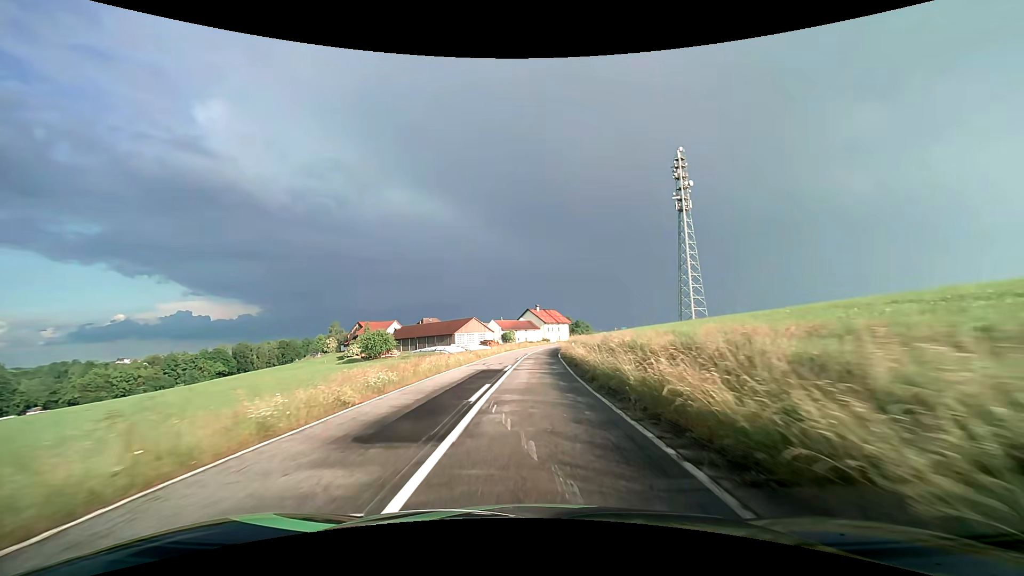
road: tertiary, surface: asphalt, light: Day
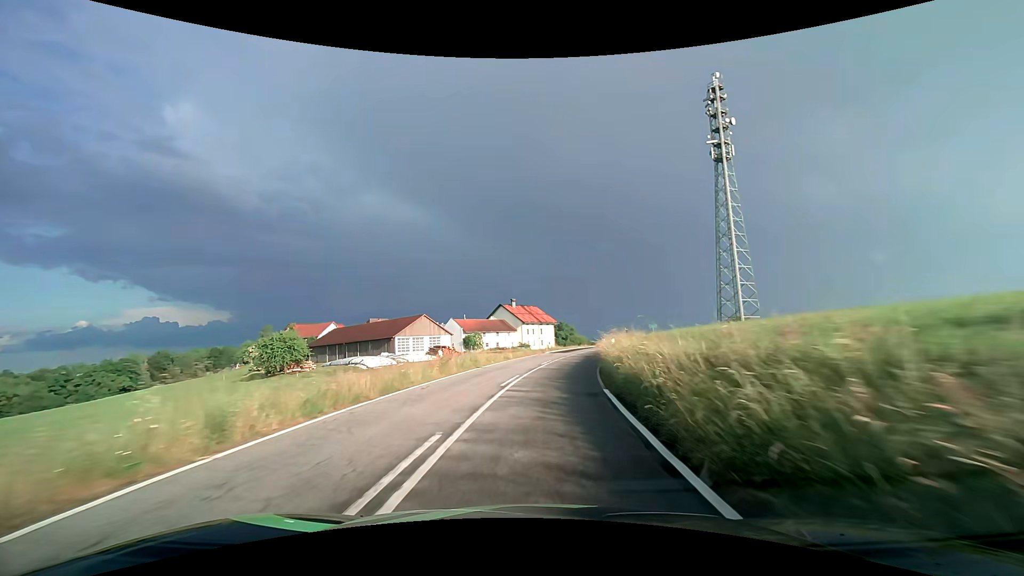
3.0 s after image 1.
(+0.8, +43.1) m; +2°
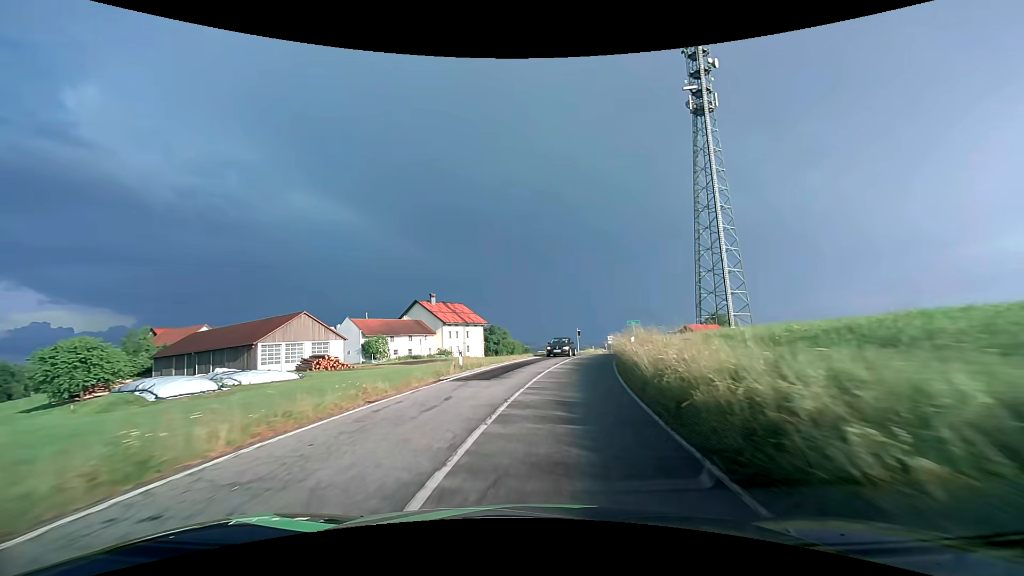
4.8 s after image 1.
(+1.7, +25.8) m; +8°
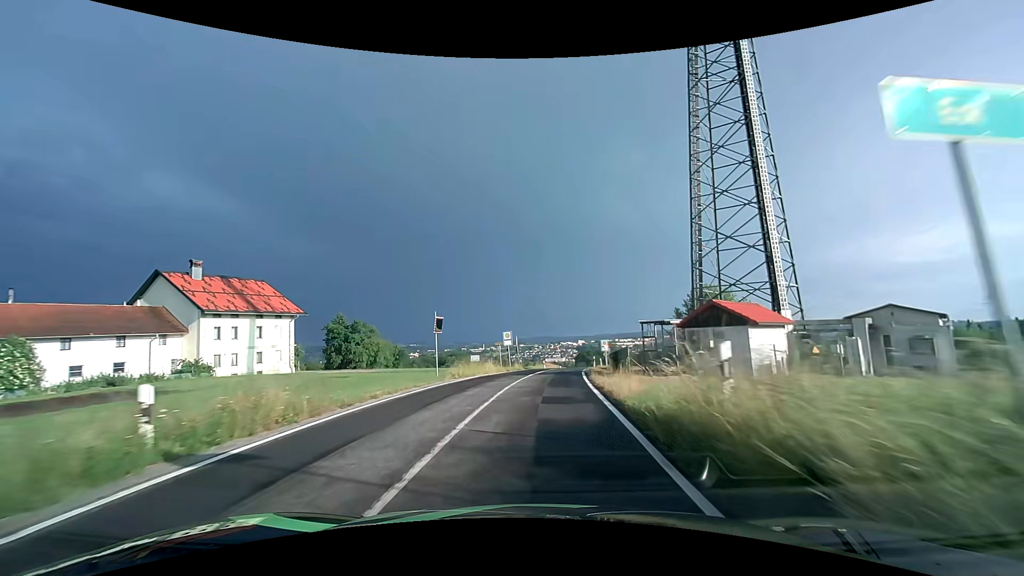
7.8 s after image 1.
(+5.4, +40.4) m; +13°
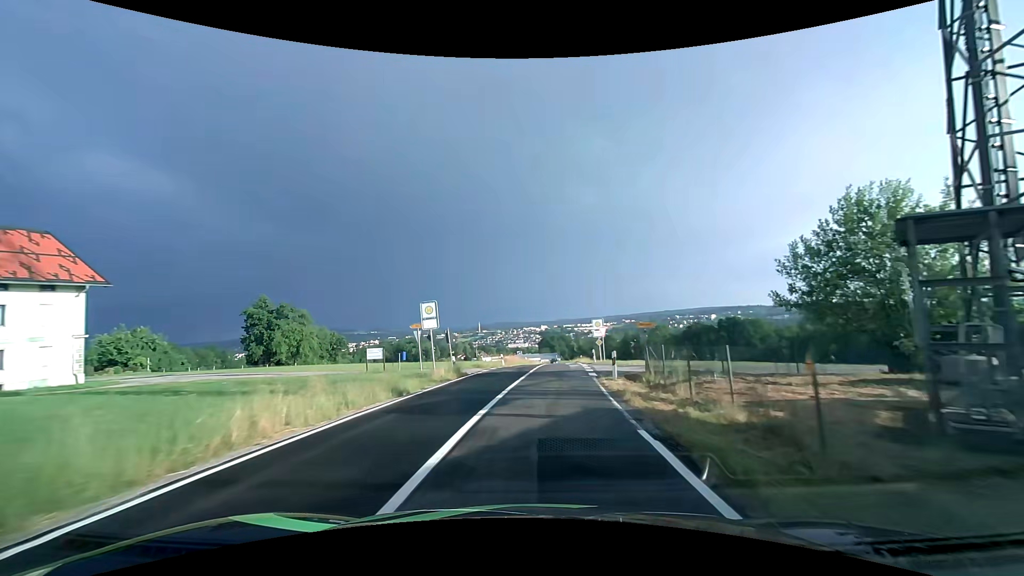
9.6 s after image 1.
(+0.8, +23.6) m; +4°
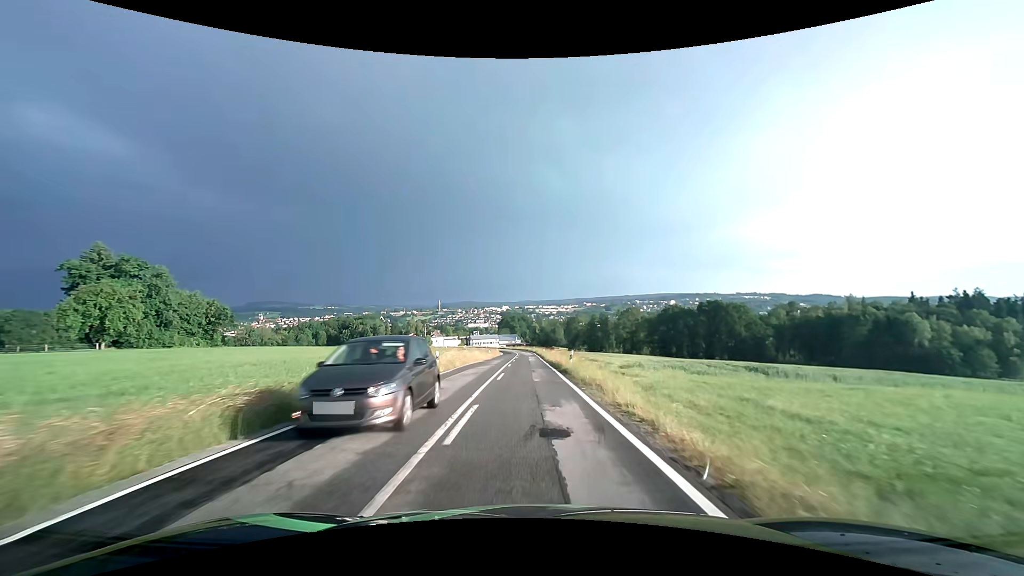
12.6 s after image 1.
(+2.1, +39.4) m; +5°
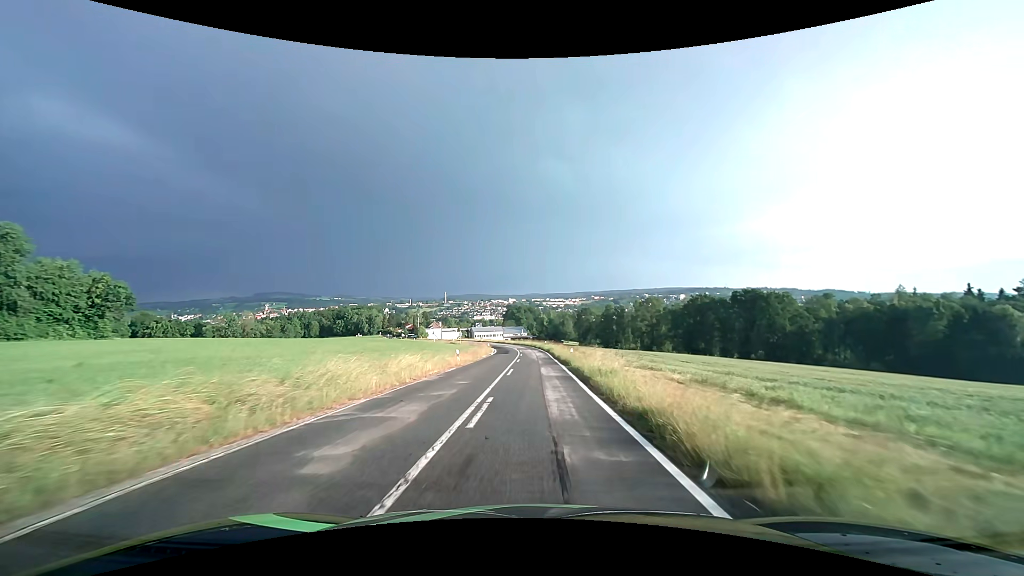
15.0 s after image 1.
(-0.6, +33.6) m; -1°
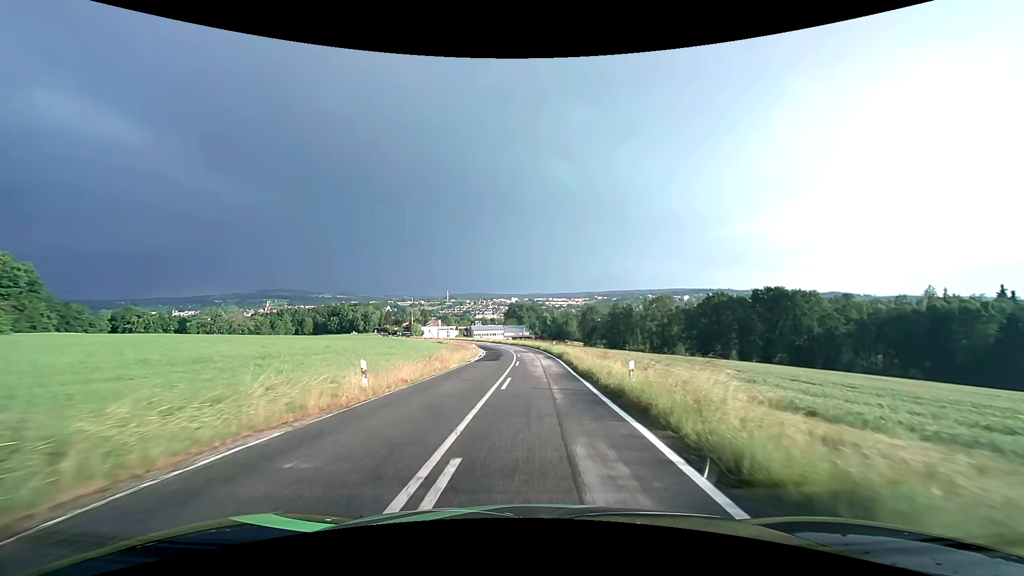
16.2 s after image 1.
(0.0, +17.7) m; 0°
(0, +10) (0, +20) (0, +30) (0, +40) (-1, +50) (-2, +60) (-3, +70) (-6, +79) (-9, +89) (-12, +98) m
